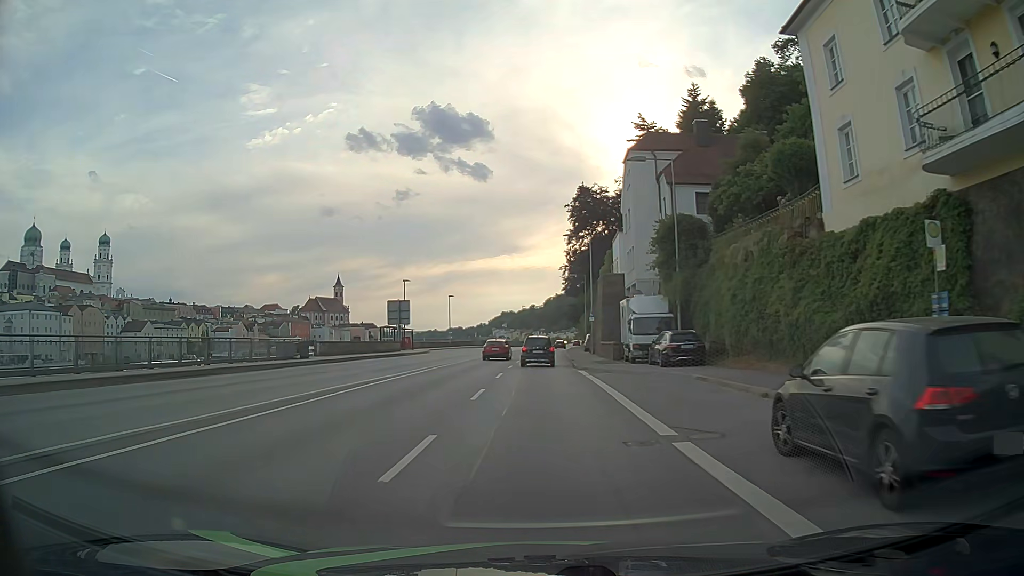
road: primary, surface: asphalt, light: Day
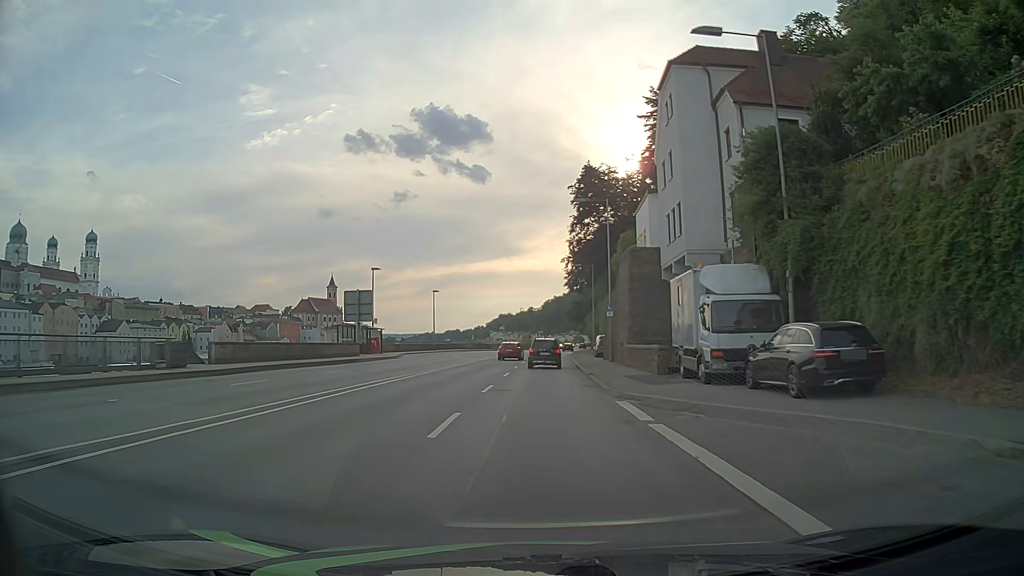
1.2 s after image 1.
(0.0, +15.0) m; 0°
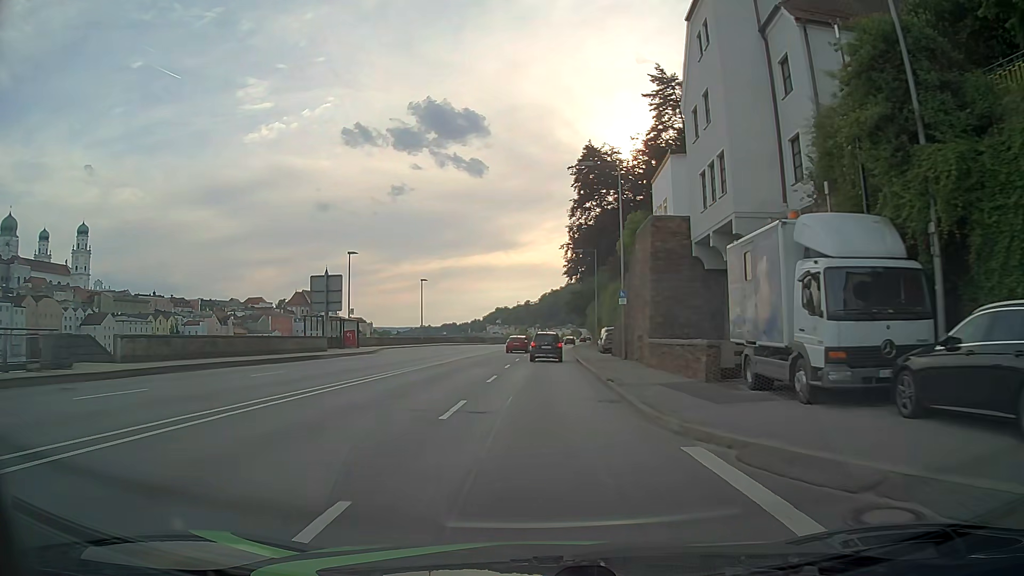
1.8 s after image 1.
(0.0, +7.5) m; 0°
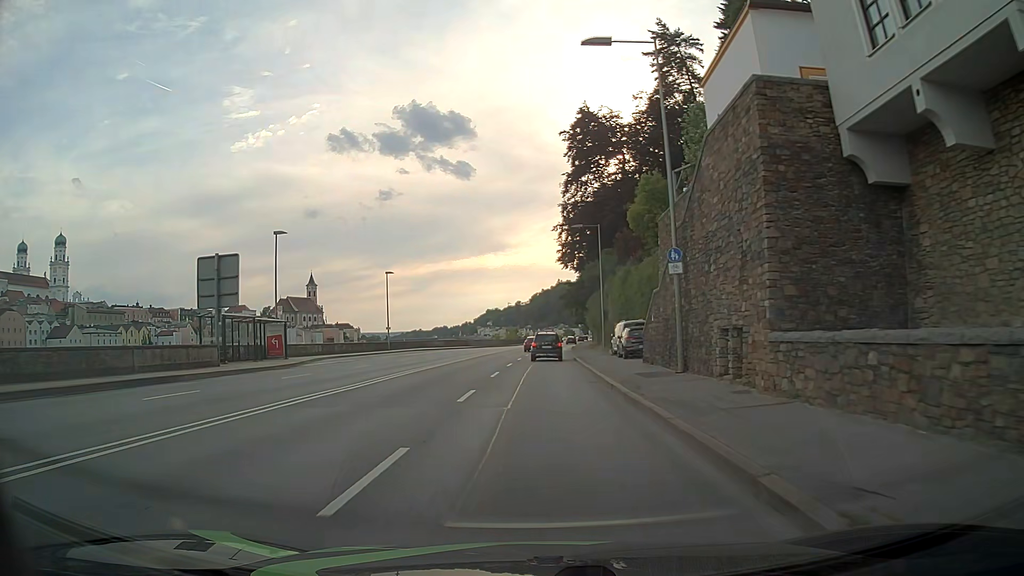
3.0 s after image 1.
(+0.2, +15.1) m; +1°
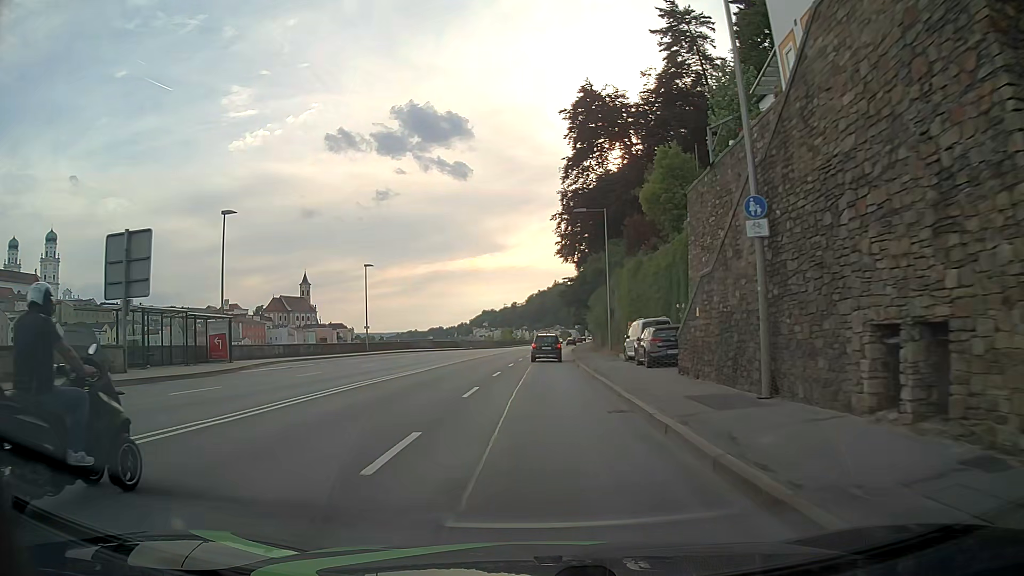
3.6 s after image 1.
(0.0, +7.6) m; 0°
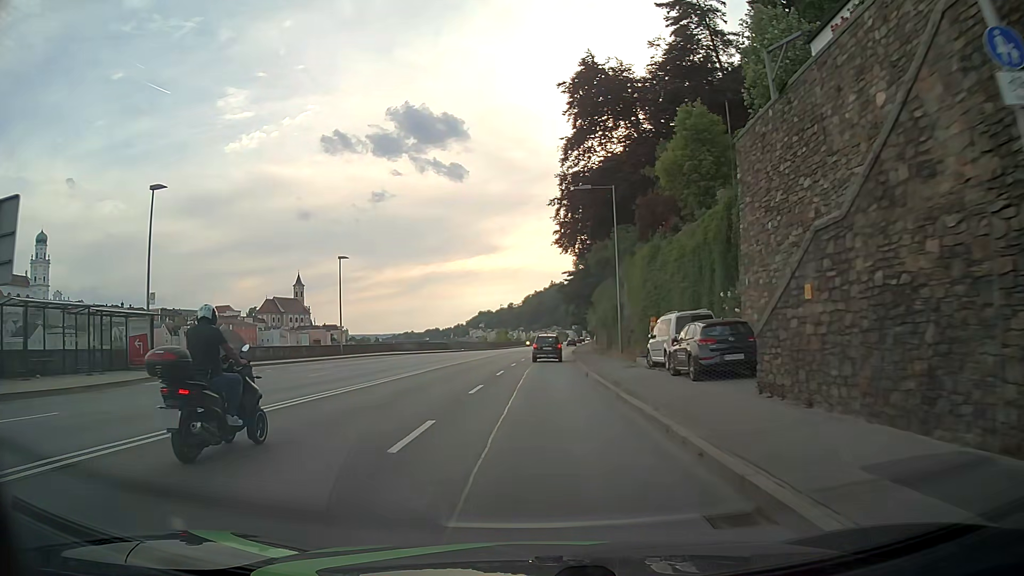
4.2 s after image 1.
(0.0, +7.6) m; 0°
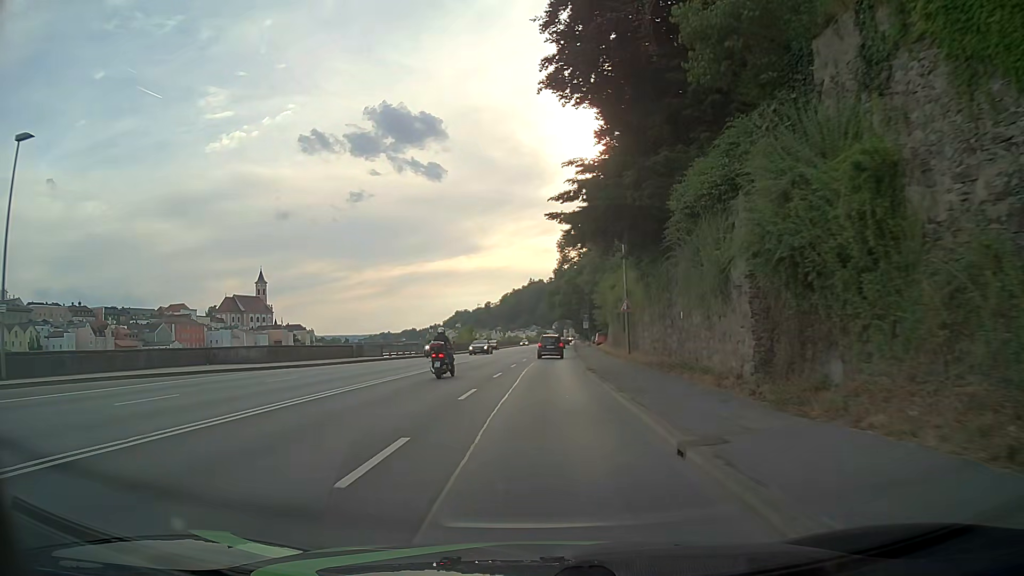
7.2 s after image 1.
(+0.7, +38.0) m; +2°
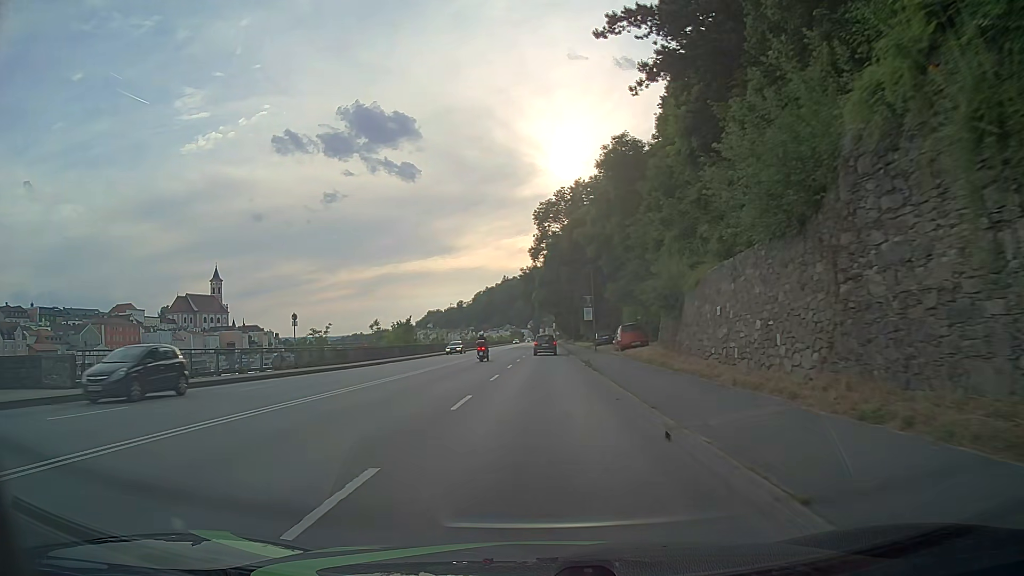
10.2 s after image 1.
(+0.5, +38.1) m; +2°
(0, +10) (0, +20) (0, +30) (0, +40) (+1, +50) (+1, +60) (+1, +70) (+1, +80) (+1, +90) (+1, +100) m
